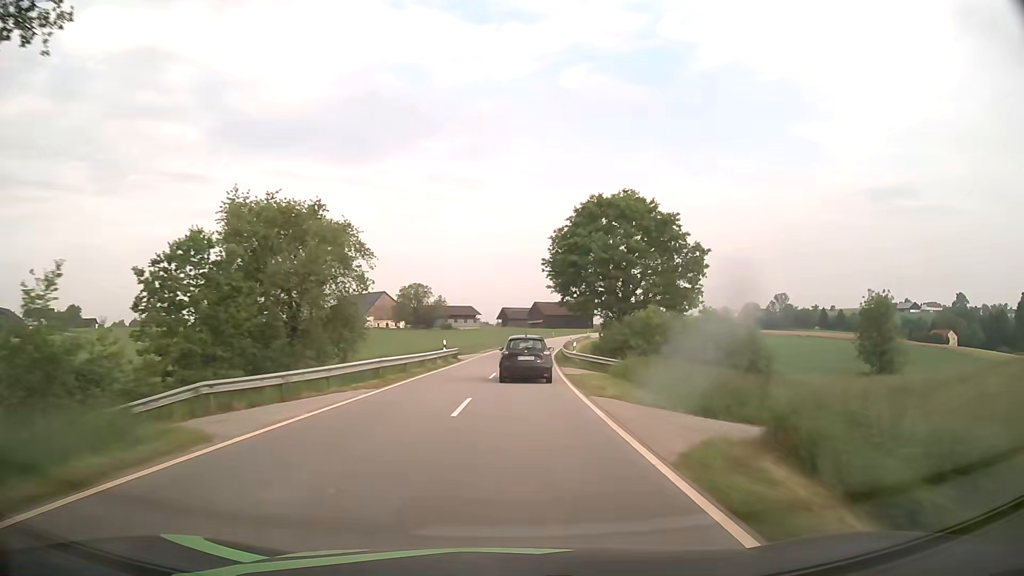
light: Day
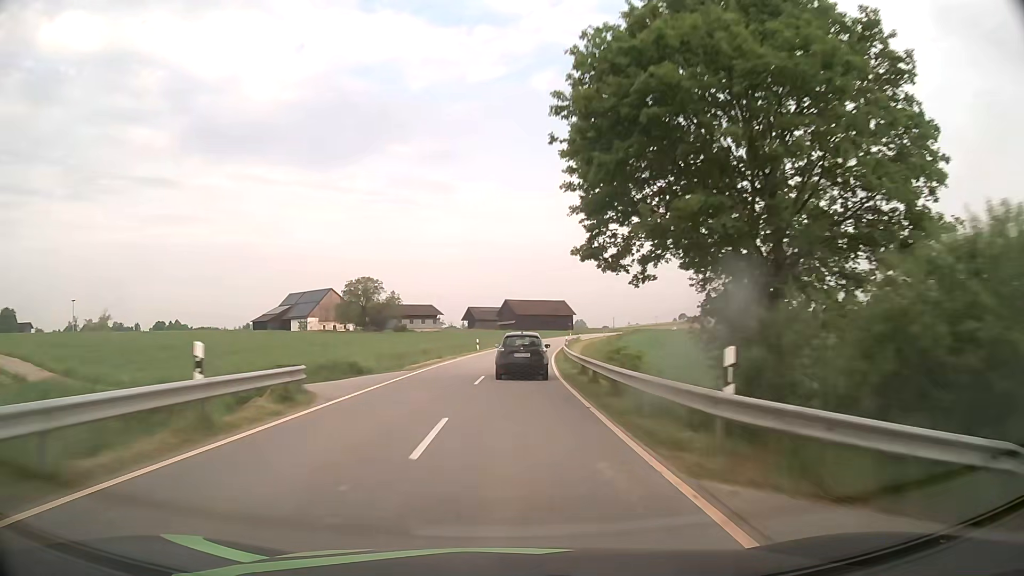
(+0.6, +28.8) m; +3°
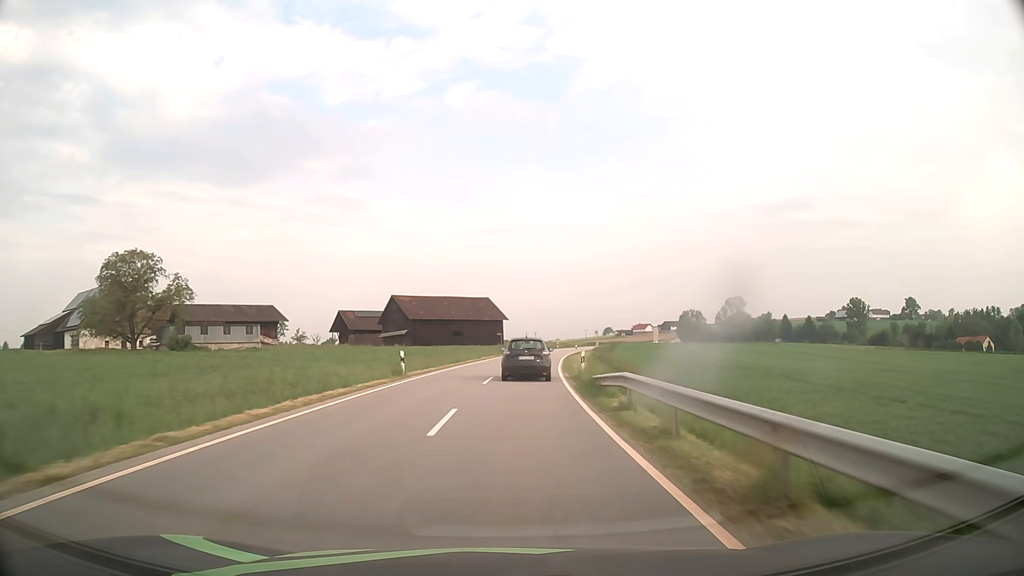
(+4.1, +70.7) m; +7°
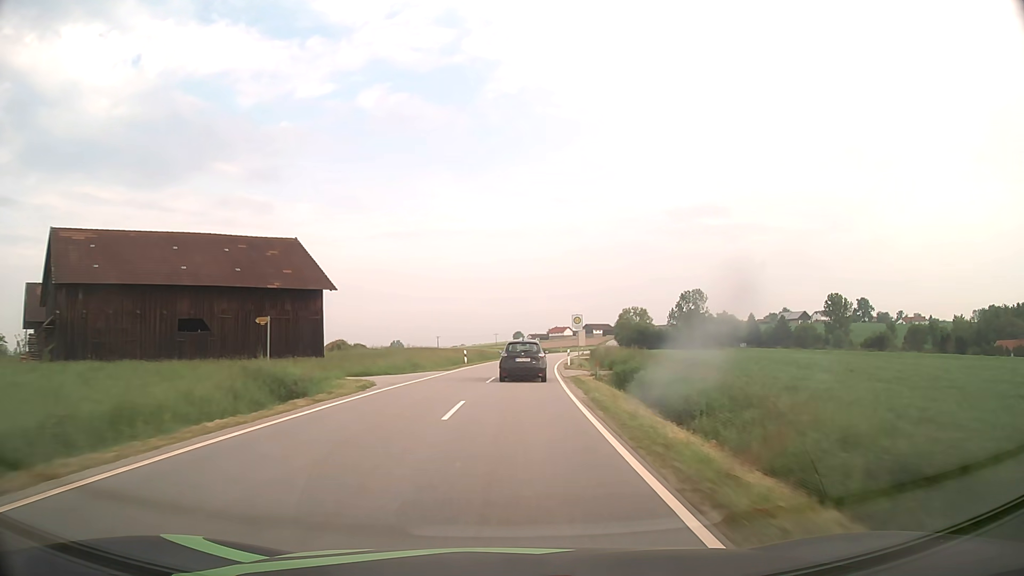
(+5.0, +70.6) m; +8°
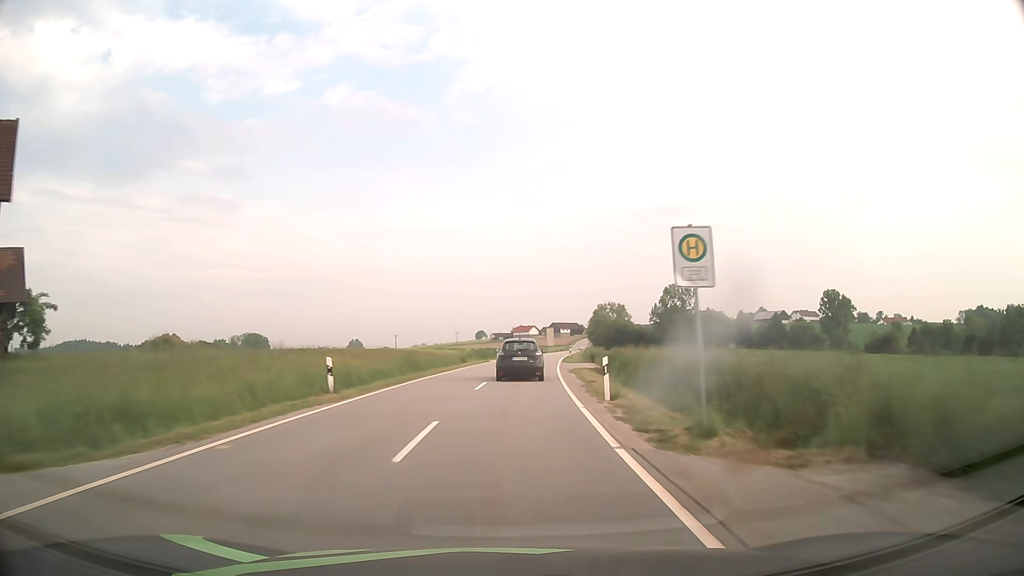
(+0.8, +28.7) m; +3°
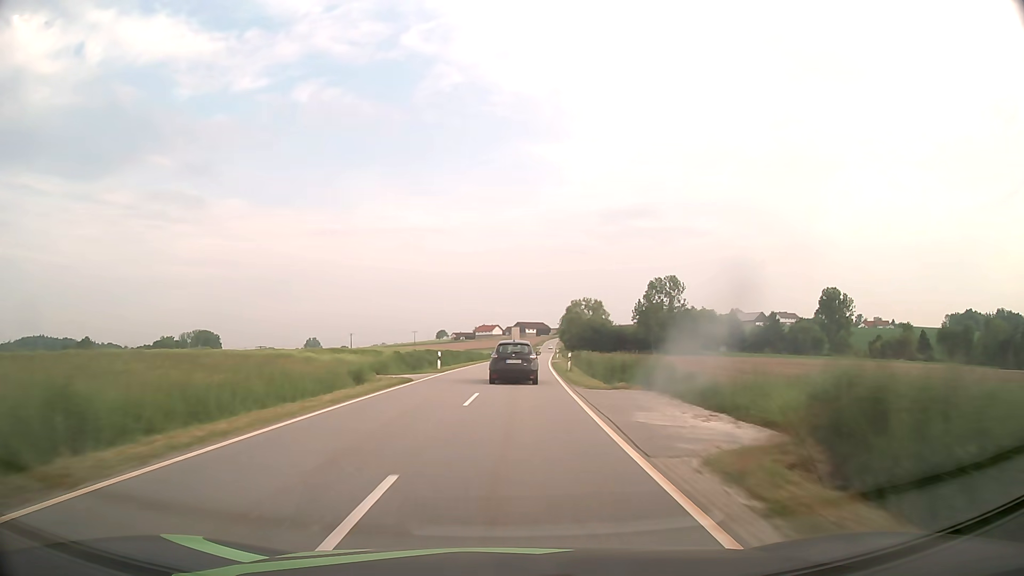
(+0.8, +29.0) m; +3°
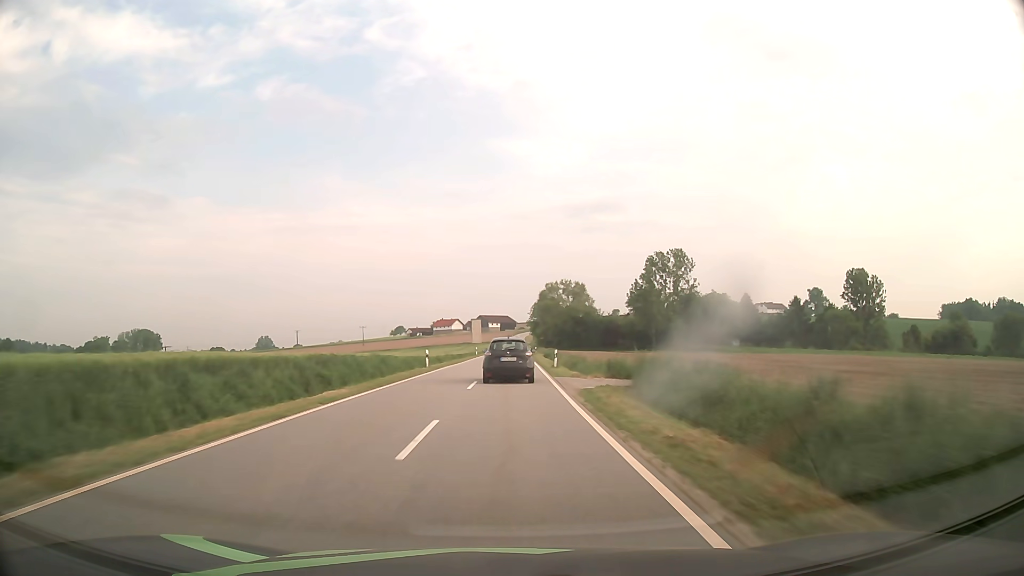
(+1.5, +43.9) m; +3°
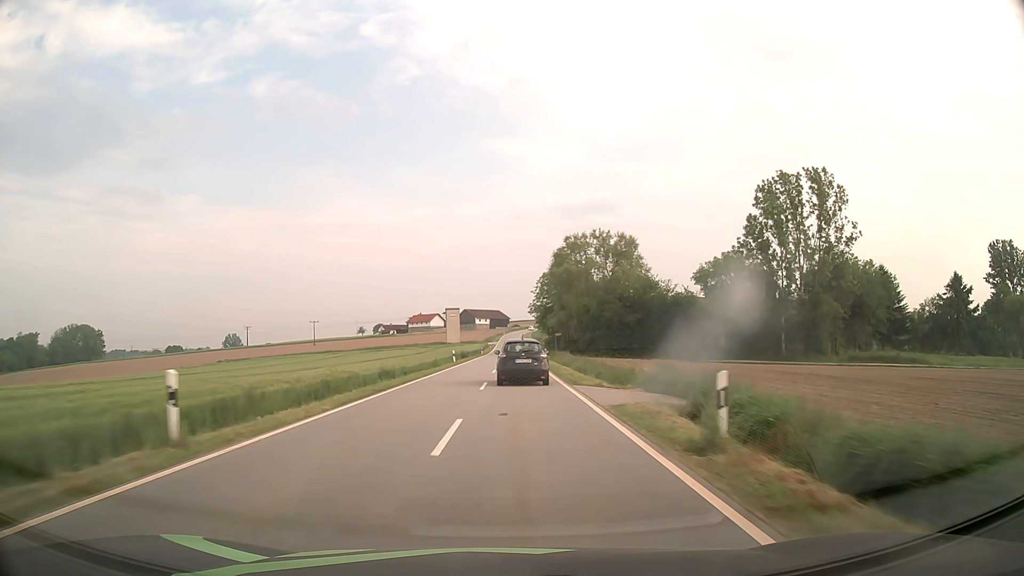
(+0.7, +72.7) m; +1°
(0, +10) (0, +20) (0, +30) (0, +40) (+1, +50) (+1, +60) (+1, +70) (+1, +80) (+1, +90) (+1, +100) m
